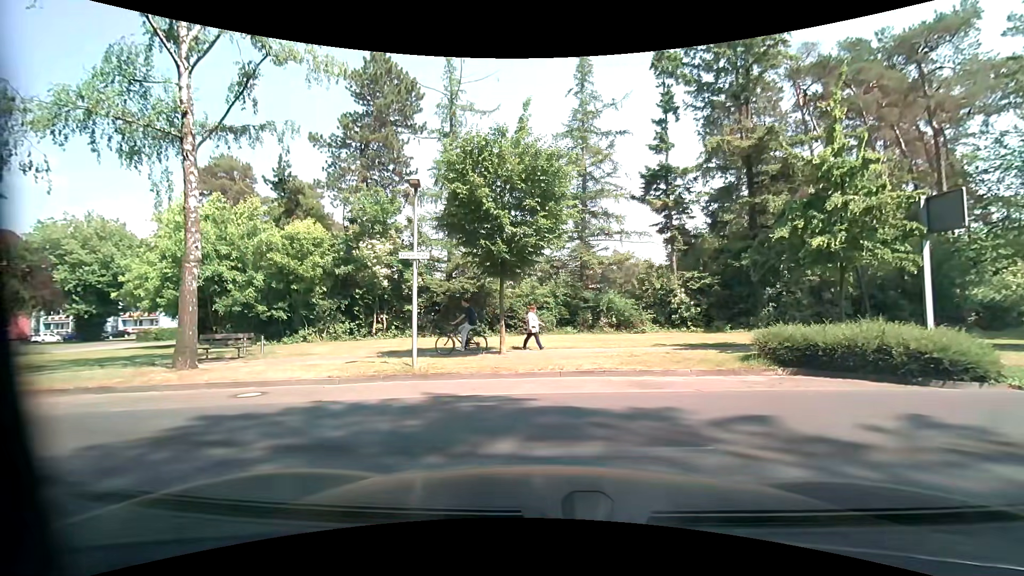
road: residential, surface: asphalt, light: Day
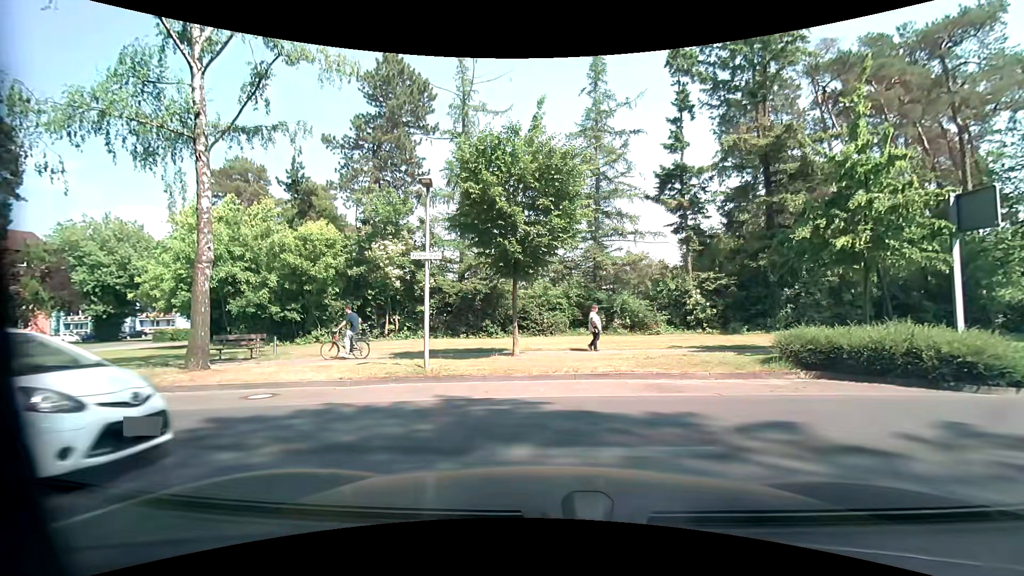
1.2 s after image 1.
(0.0, +0.2) m; 0°
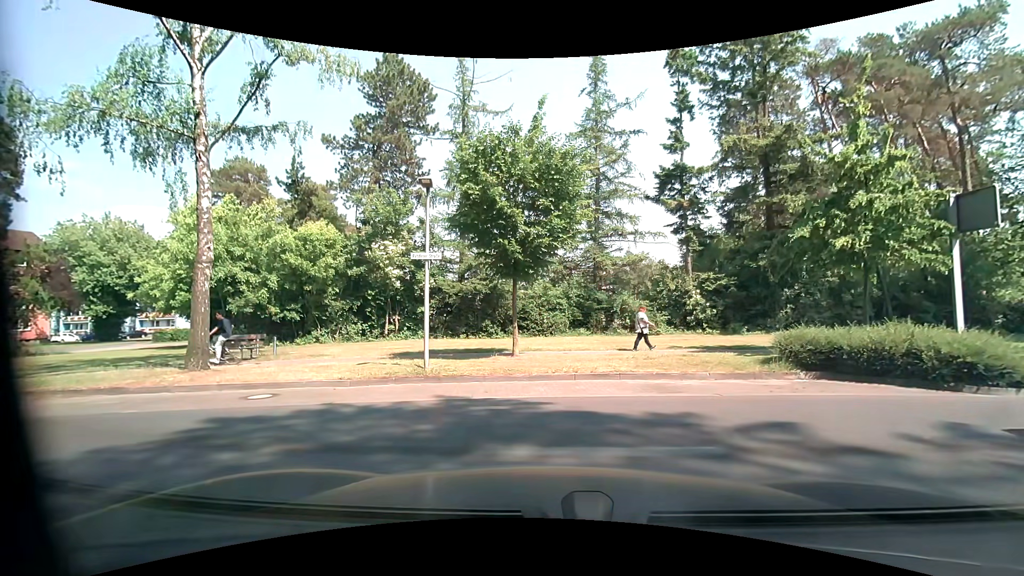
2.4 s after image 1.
(0.0, 0.0) m; 0°
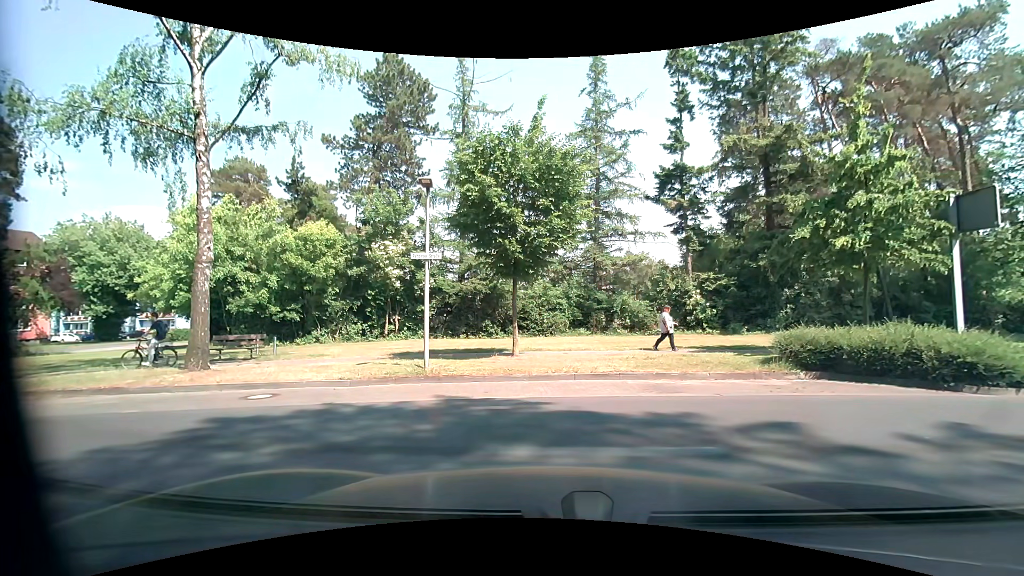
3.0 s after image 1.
(0.0, 0.0) m; 0°
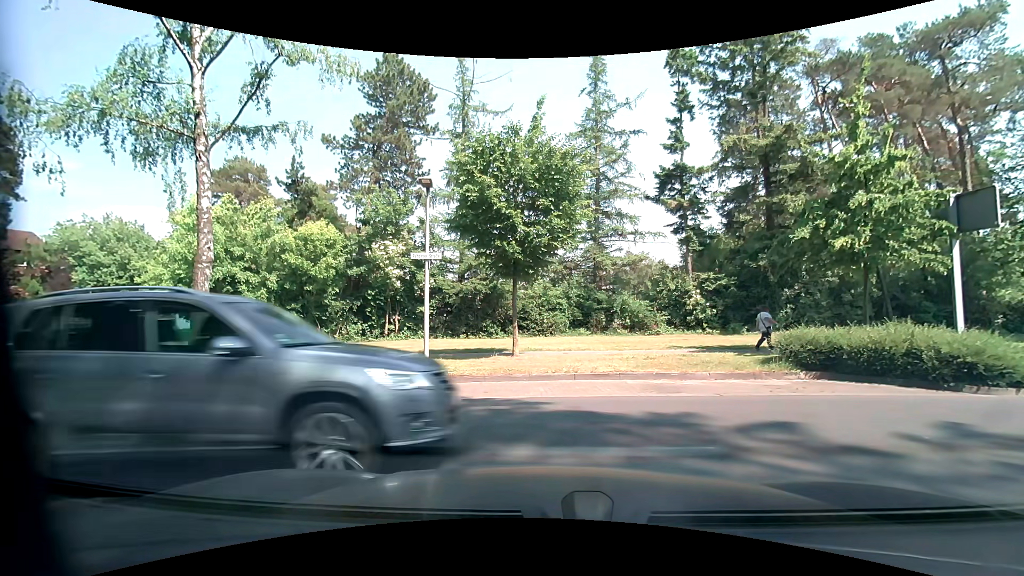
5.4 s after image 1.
(0.0, 0.0) m; 0°
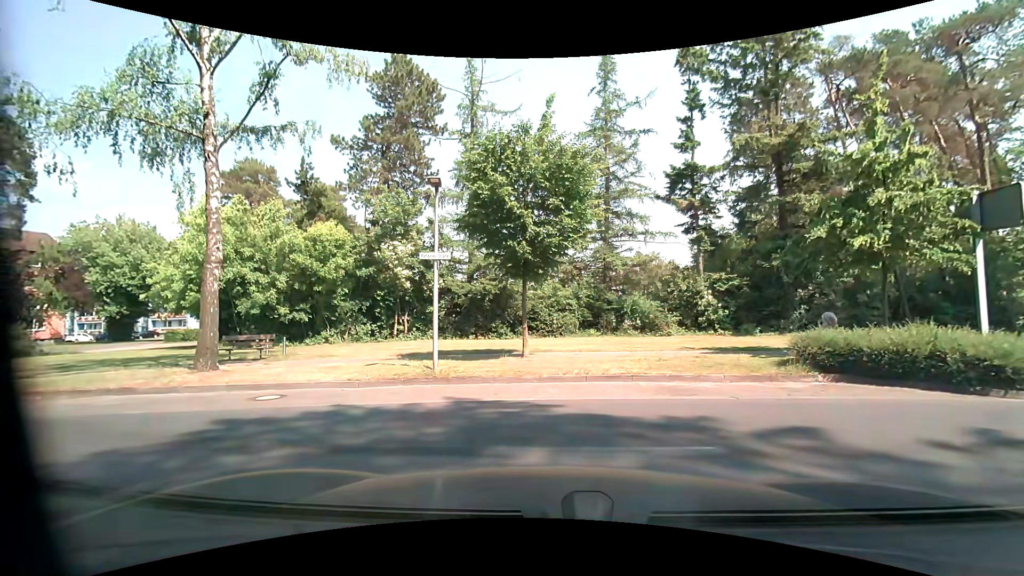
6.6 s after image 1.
(0.0, +0.2) m; 0°
